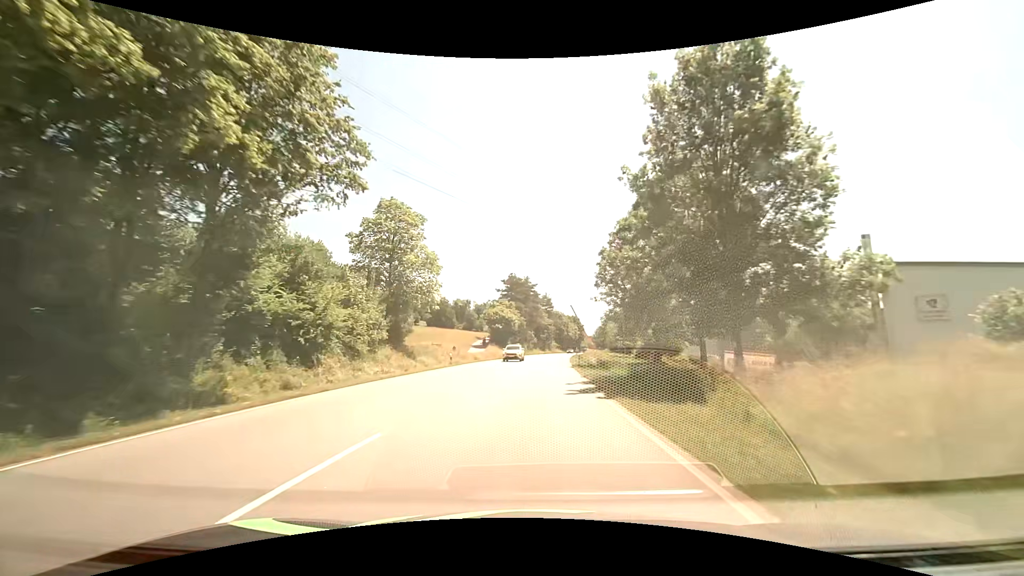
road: primary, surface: asphalt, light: Day
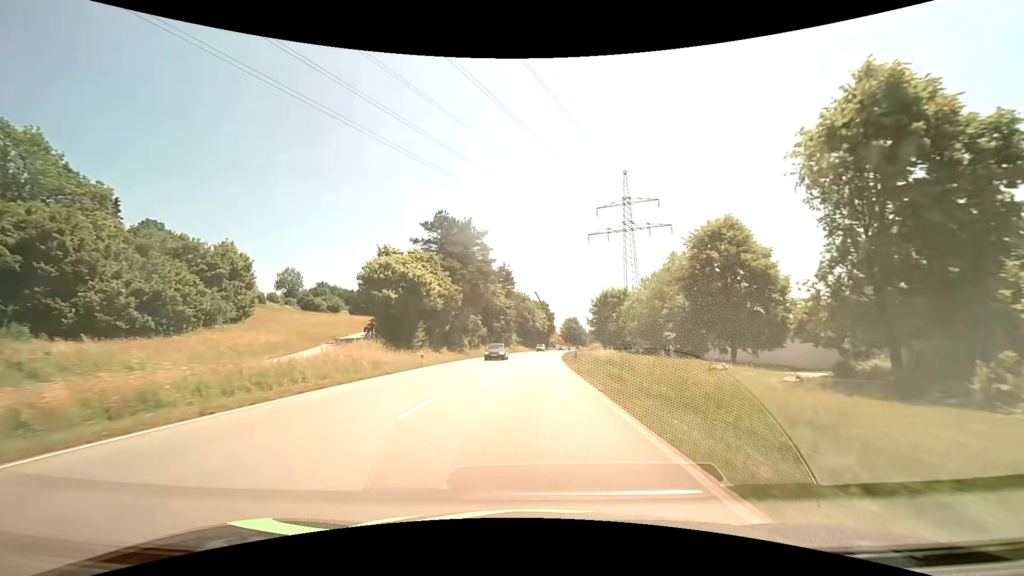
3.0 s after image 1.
(+1.8, +54.1) m; +4°
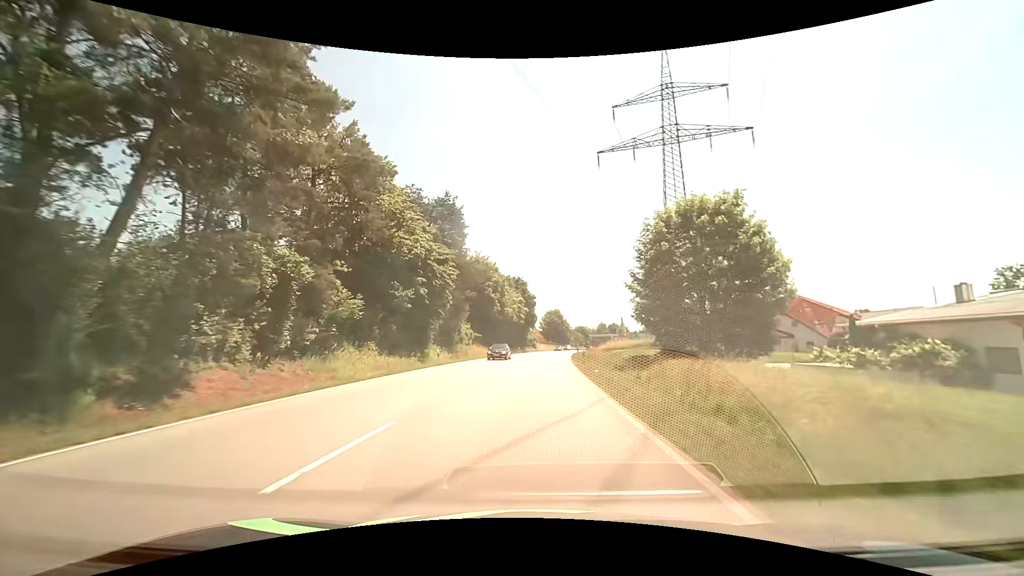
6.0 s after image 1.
(+1.3, +52.6) m; +3°
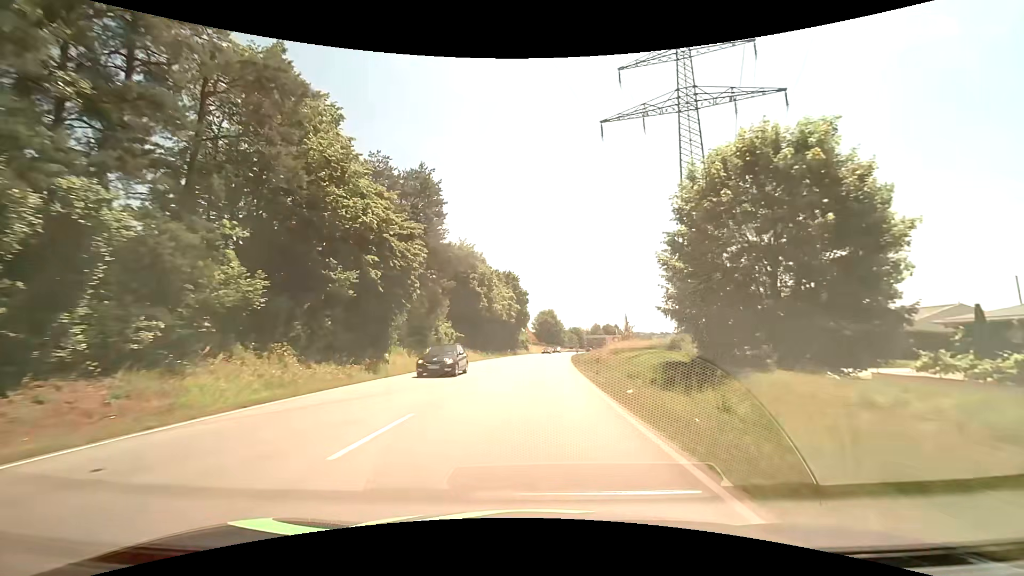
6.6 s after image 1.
(+0.1, +10.4) m; +1°
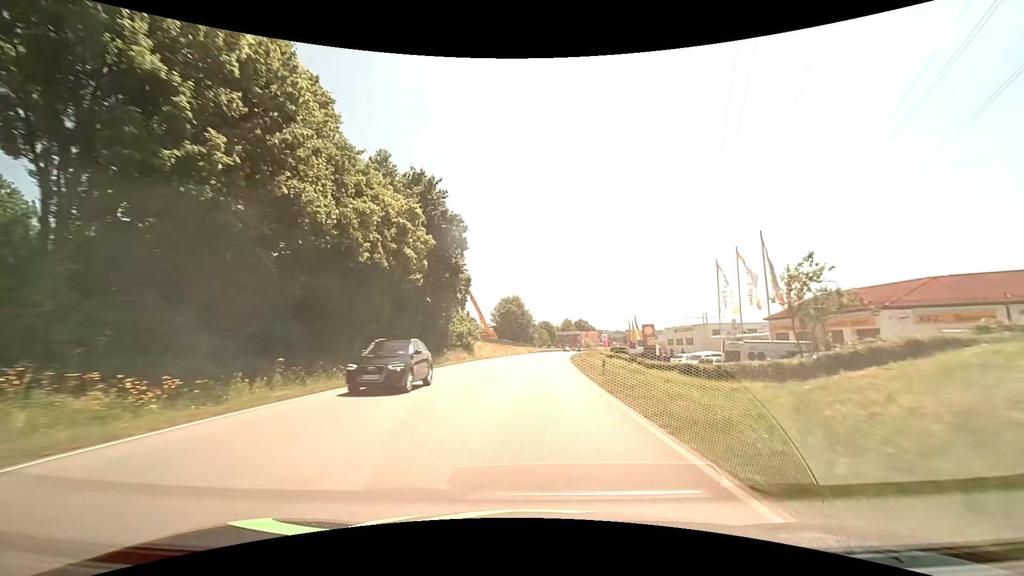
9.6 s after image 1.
(+1.9, +52.8) m; +4°
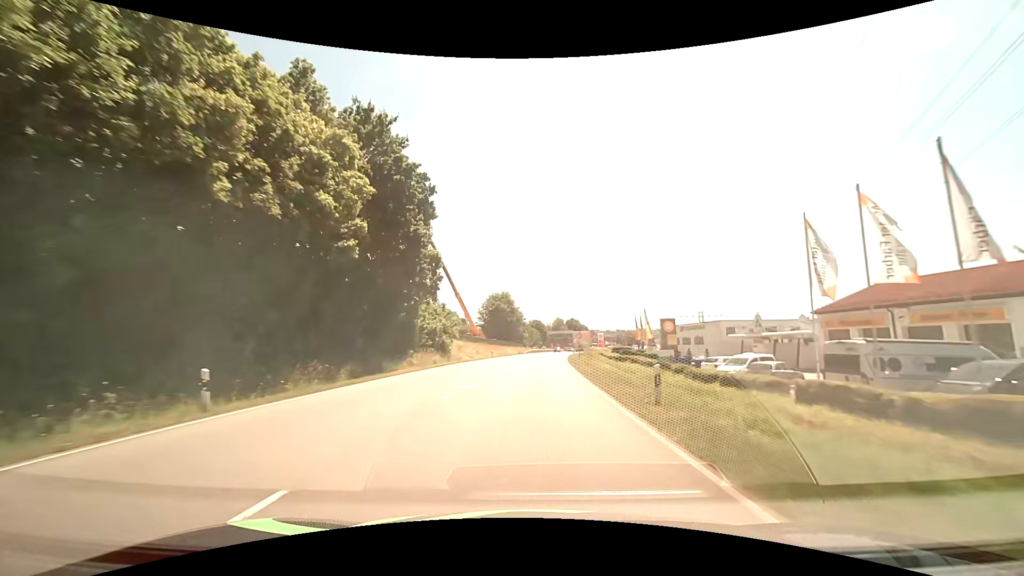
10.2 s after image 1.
(+0.1, +10.7) m; +1°
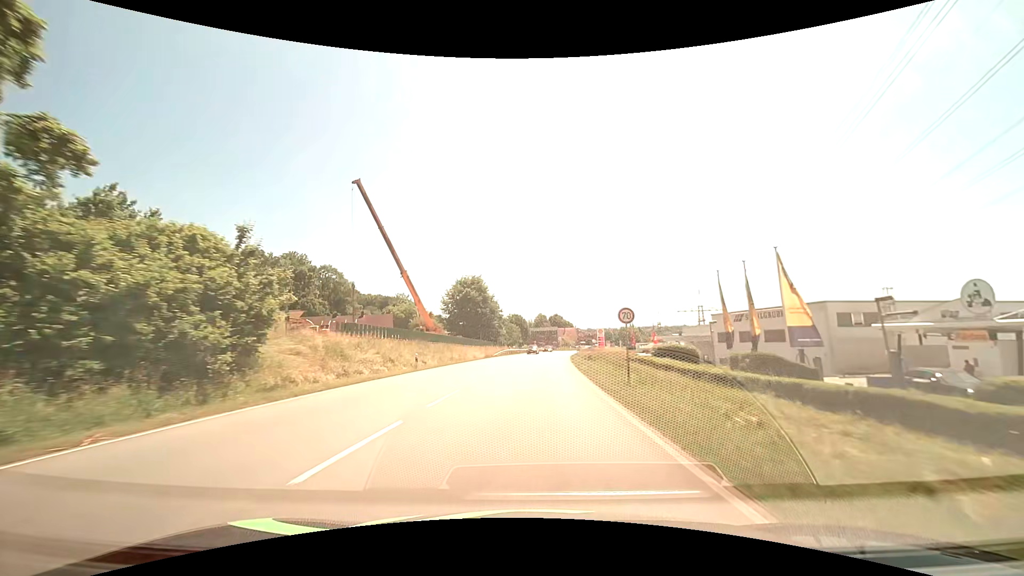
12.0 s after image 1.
(+0.8, +32.3) m; +2°
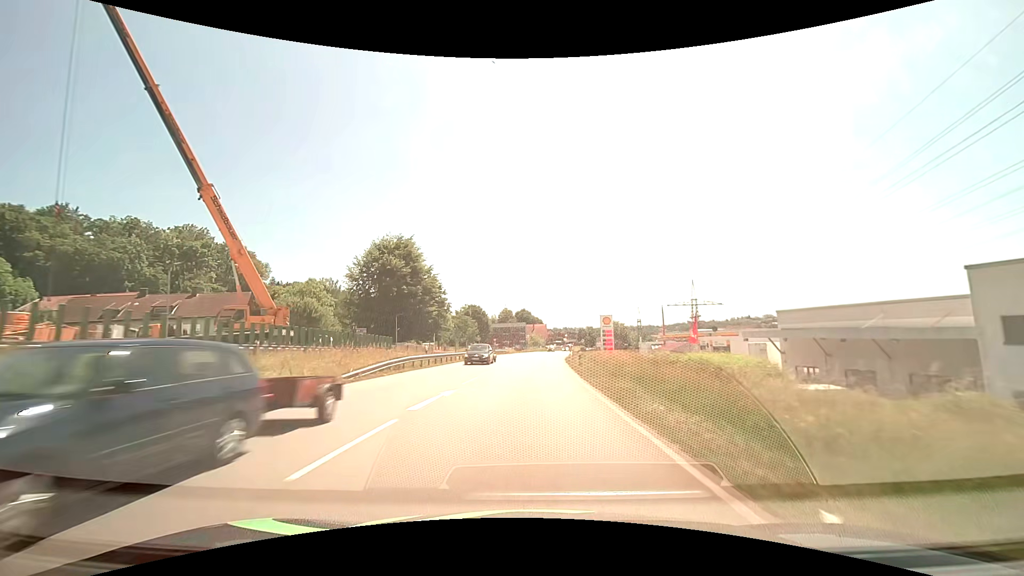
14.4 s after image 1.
(+1.2, +42.1) m; +4°
(0, +10) (0, +20) (+1, +30) (+1, +40) (+1, +50) (+2, +60) (+3, +70) (+4, +80) (+5, +90) (+6, +100) m
